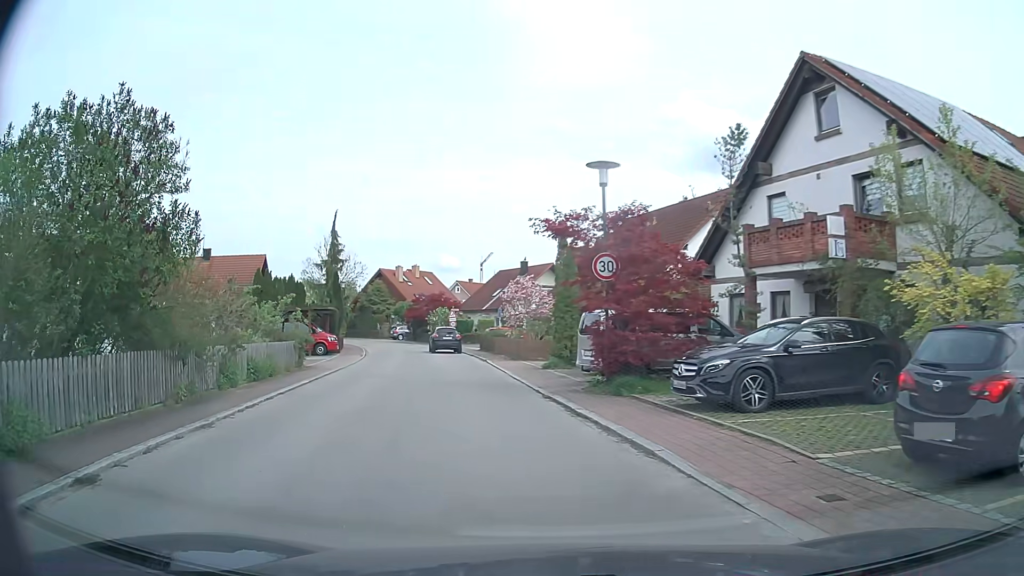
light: Day
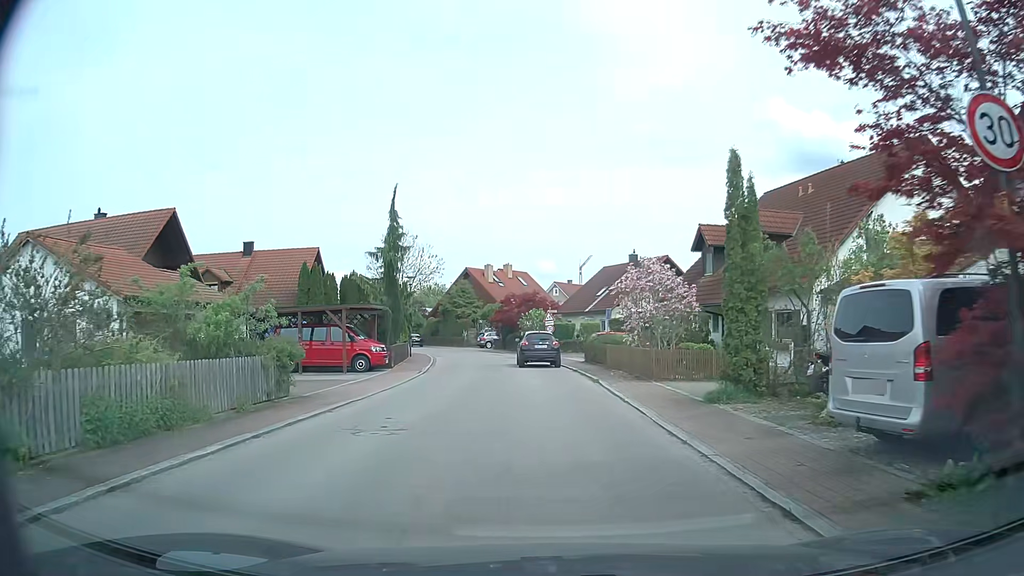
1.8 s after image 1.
(-1.1, +10.9) m; -9°
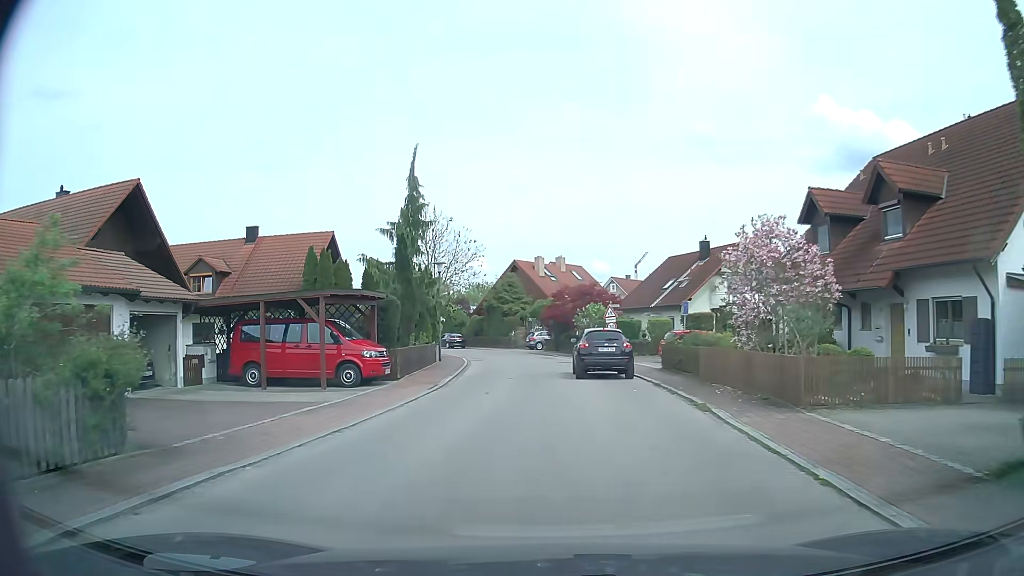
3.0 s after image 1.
(-0.3, +8.4) m; -5°
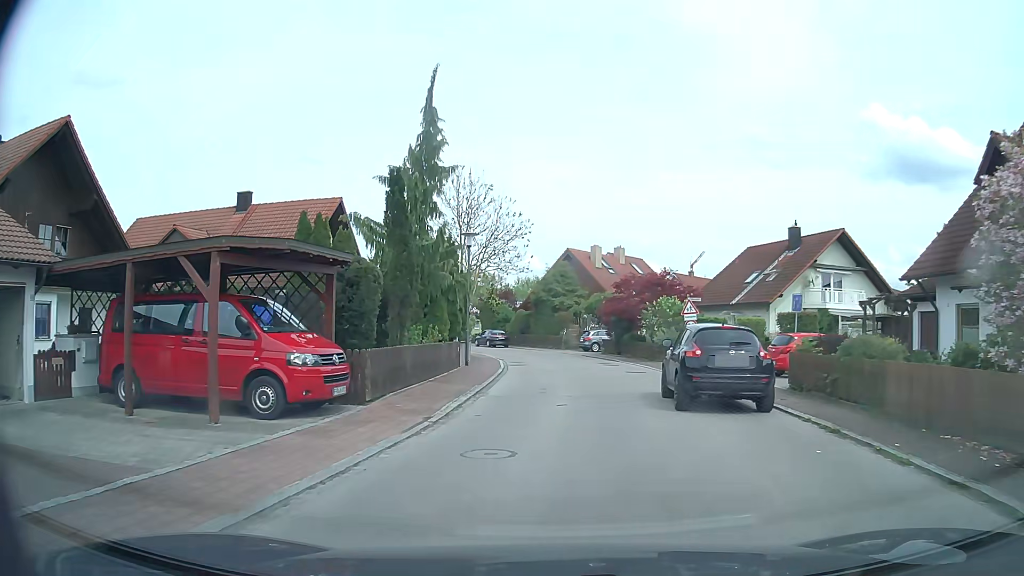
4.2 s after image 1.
(-0.4, +8.9) m; -4°
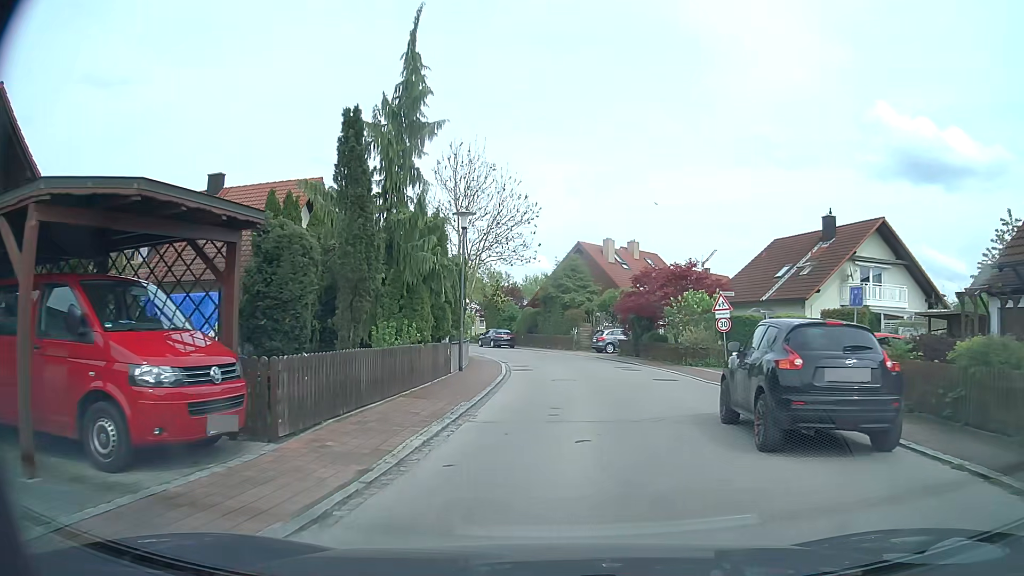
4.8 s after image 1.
(0.0, +4.4) m; -1°
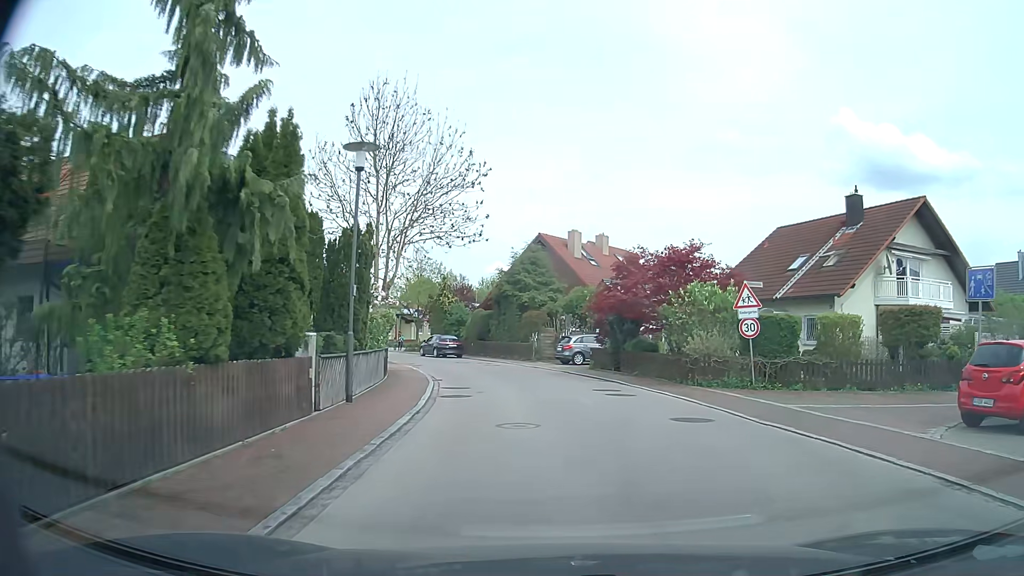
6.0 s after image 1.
(+0.2, +8.5) m; +3°
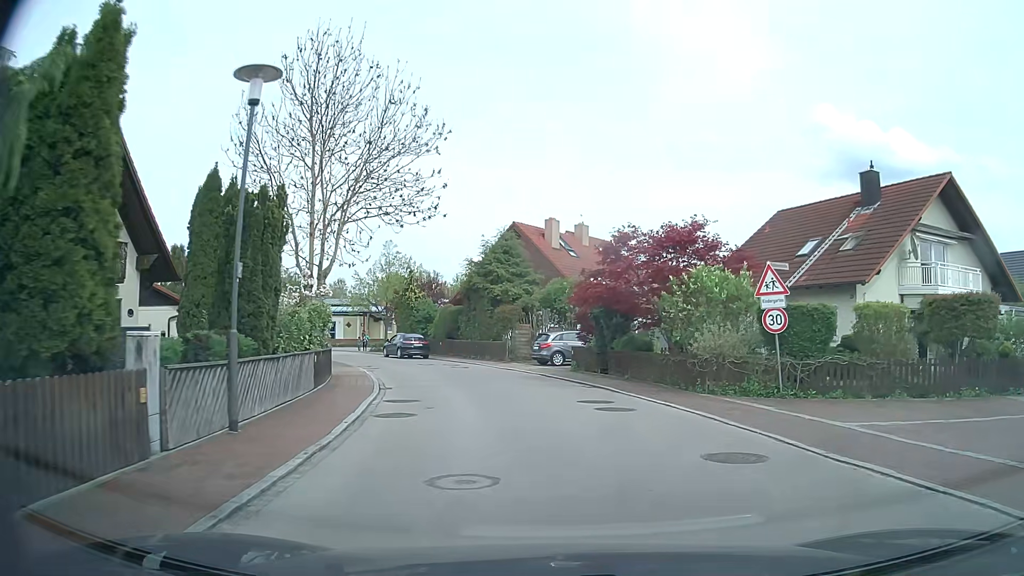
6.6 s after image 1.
(+0.1, +4.1) m; +2°
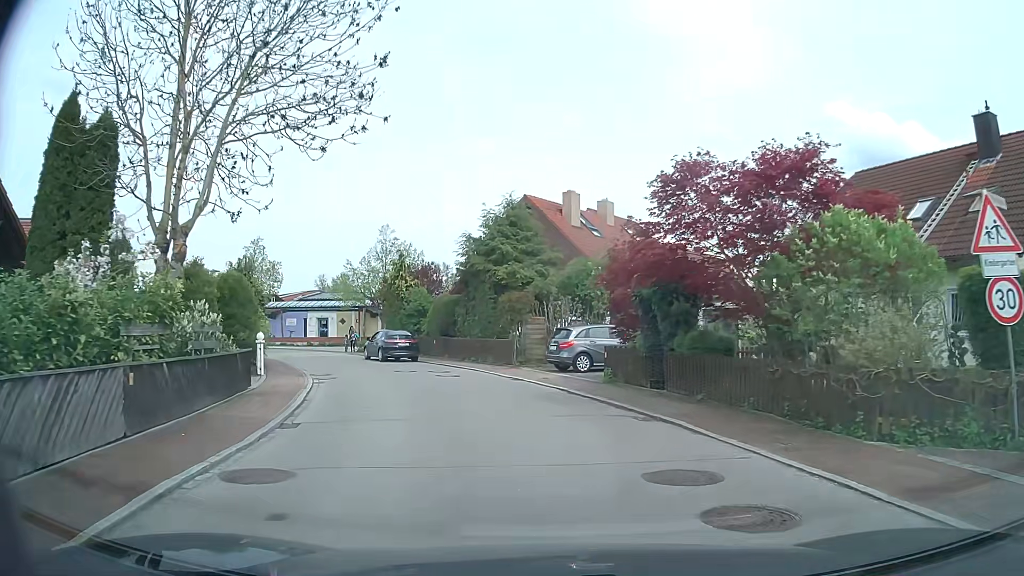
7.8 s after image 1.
(0.0, +8.0) m; -2°
